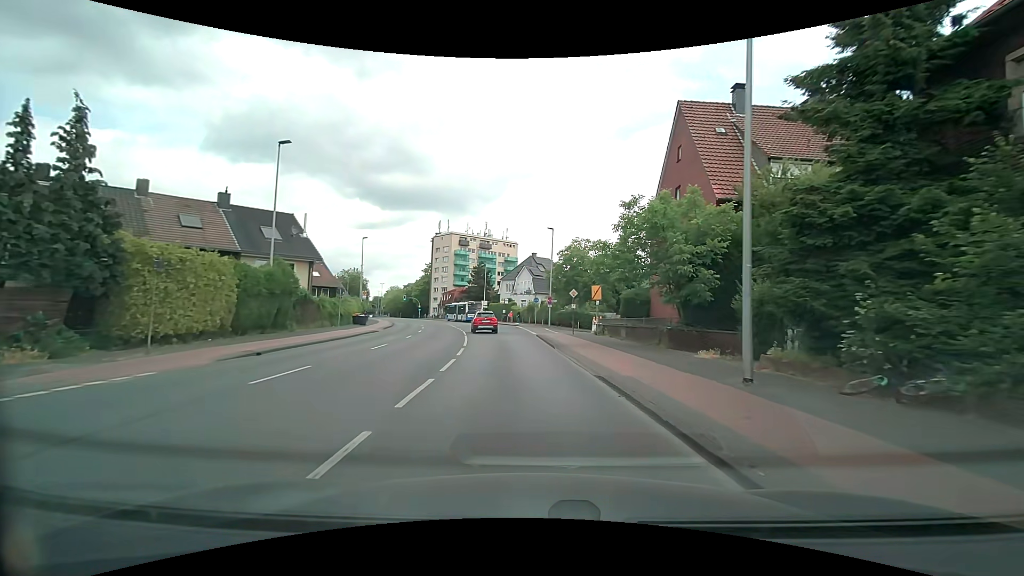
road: tertiary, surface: asphalt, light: Day
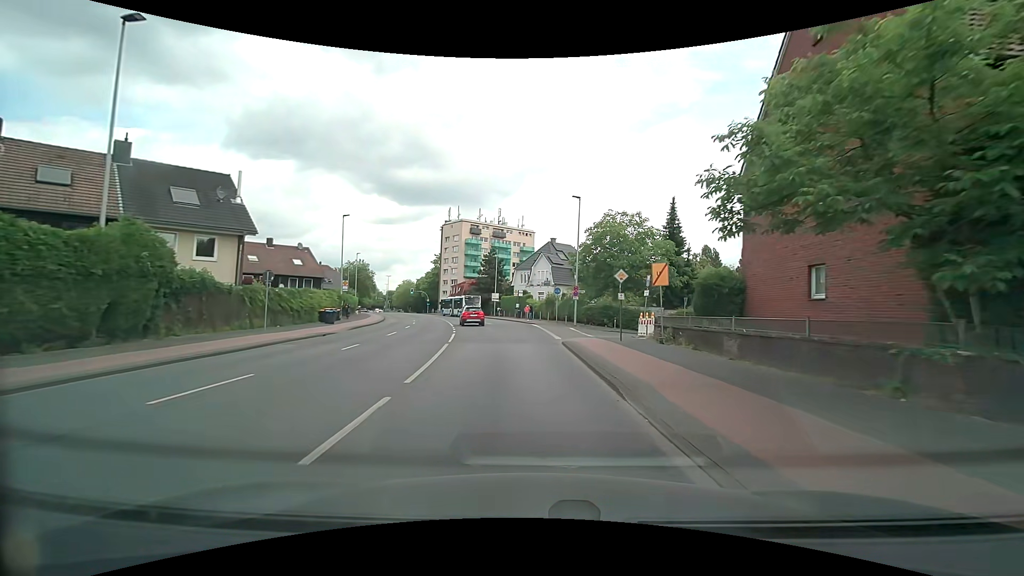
(-0.2, +11.9) m; -2°
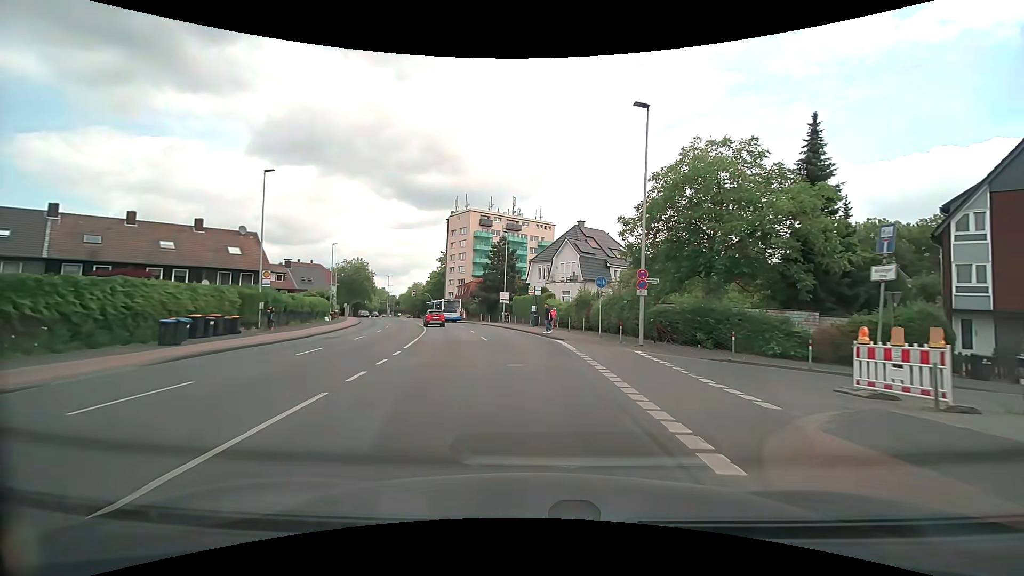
(-0.4, +18.2) m; -2°
(0, +10) (-1, +20) (-2, +30) (-4, +40) (-6, +49) (-9, +59) (-12, +69) (-15, +78) (-18, +88) (-22, +97) m
